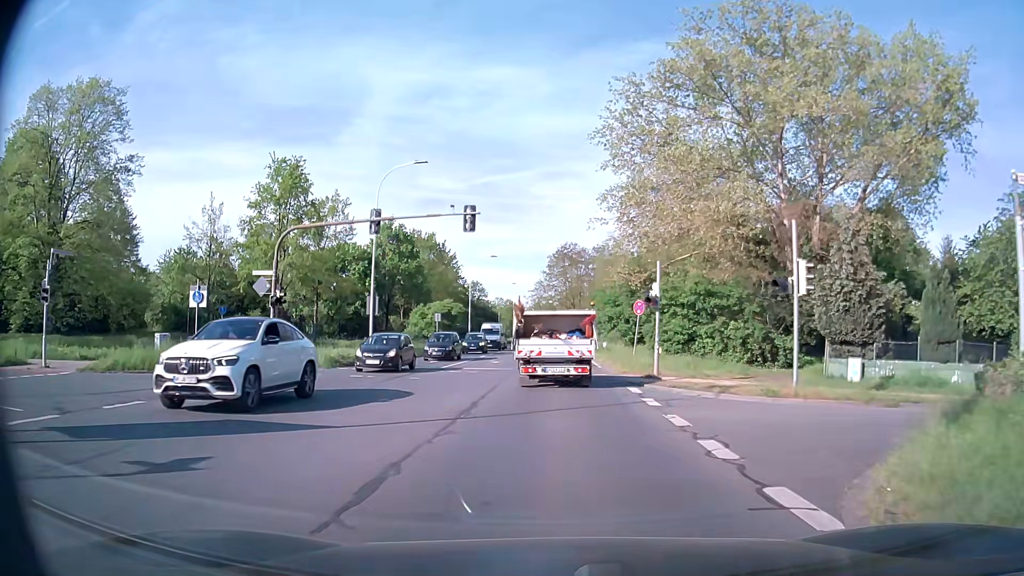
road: secondary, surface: asphalt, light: Day
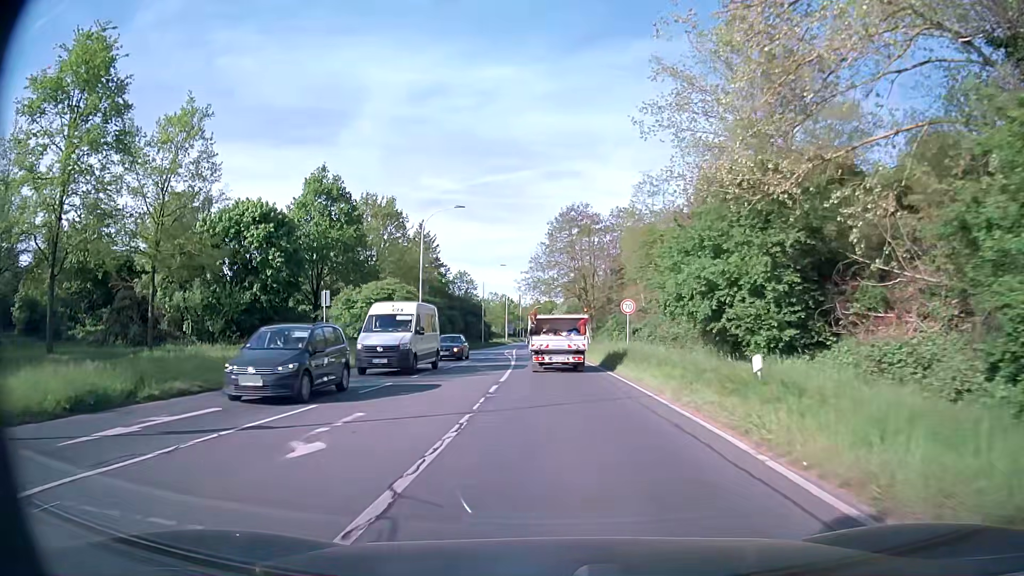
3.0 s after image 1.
(-0.1, +28.9) m; 0°
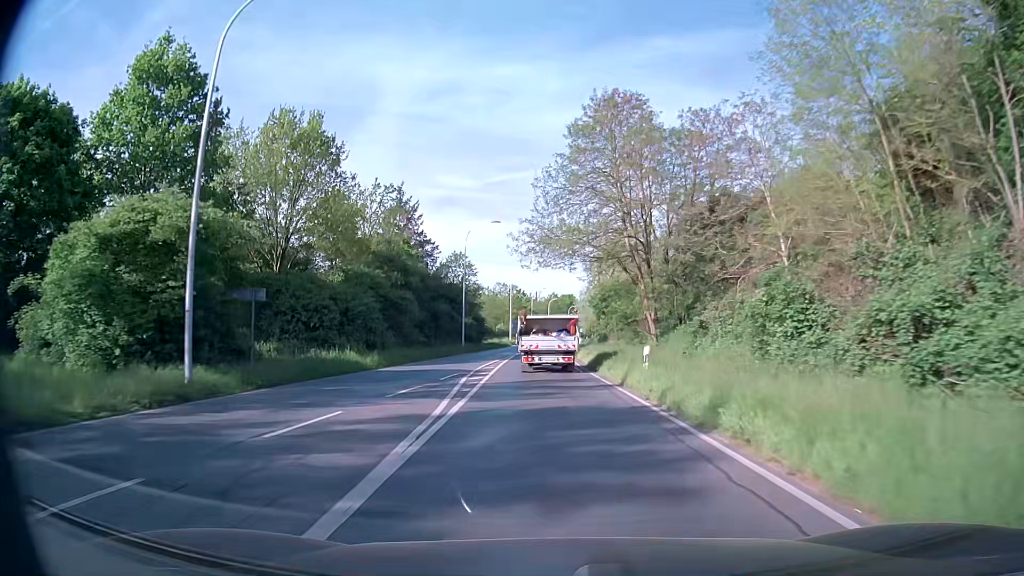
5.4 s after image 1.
(-0.4, +31.5) m; -2°
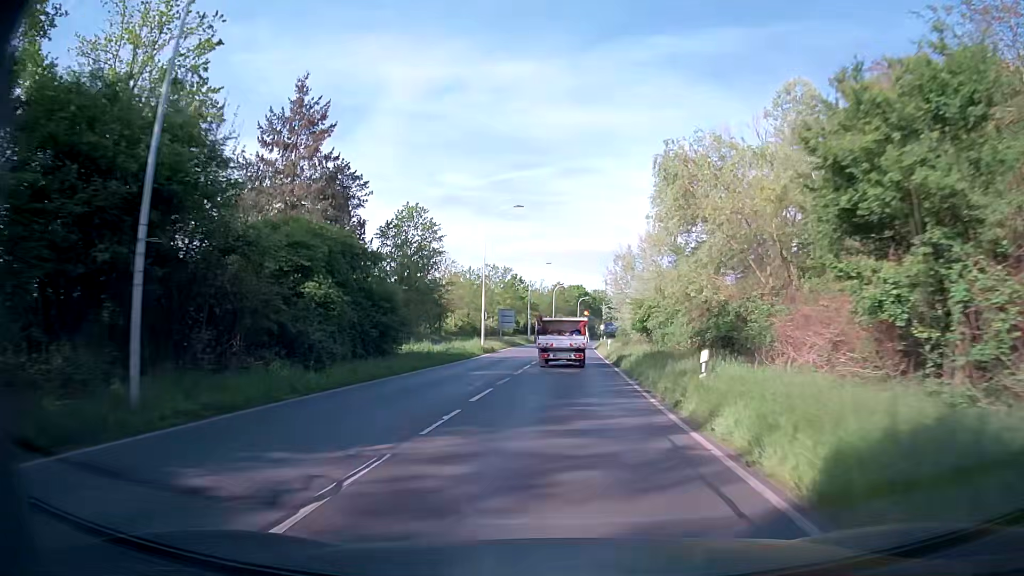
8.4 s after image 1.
(-0.6, +43.4) m; 0°
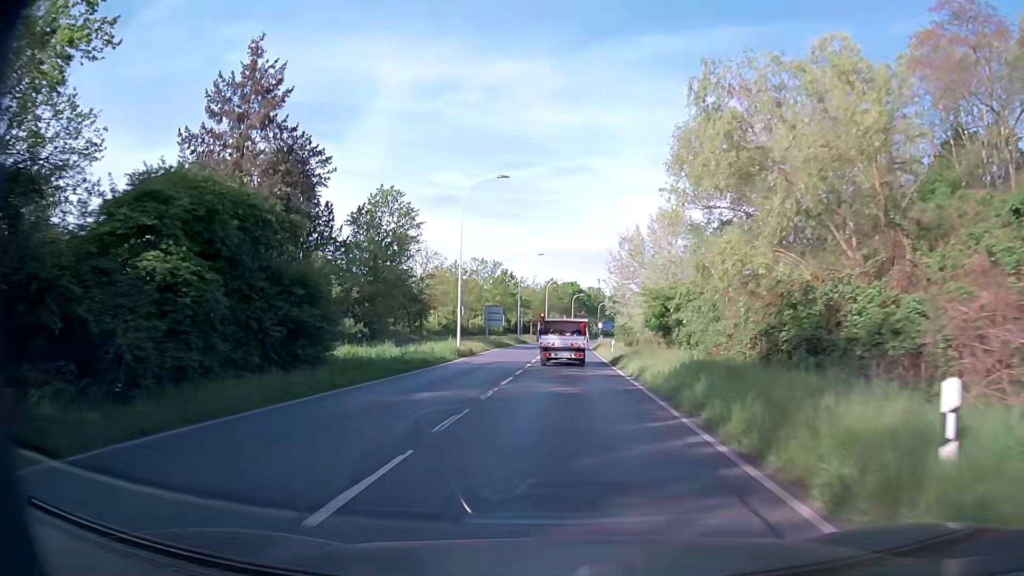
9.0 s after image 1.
(0.0, +8.8) m; 0°
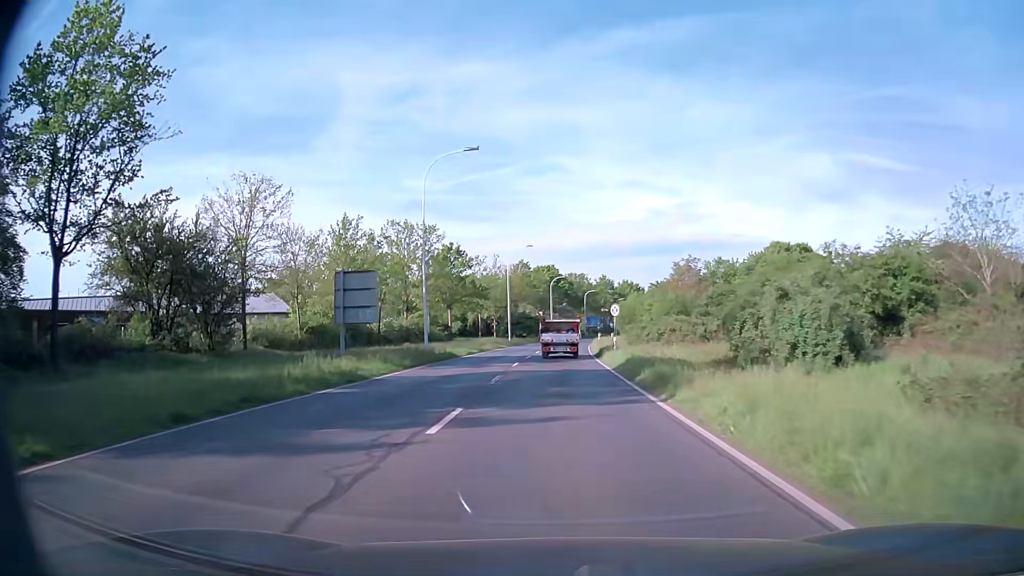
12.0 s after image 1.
(+1.0, +44.8) m; +3°
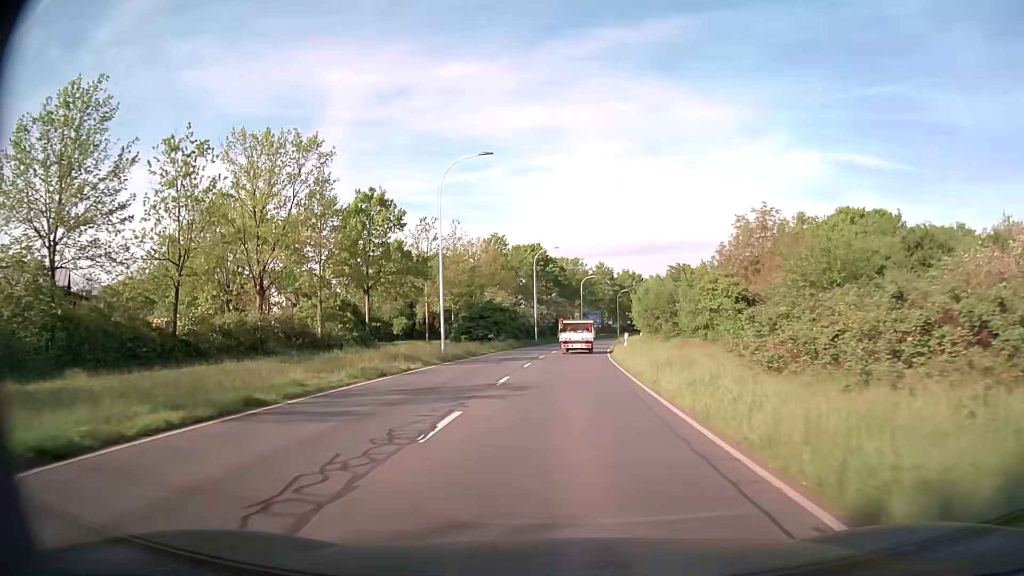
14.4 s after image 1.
(-0.2, +36.7) m; 0°
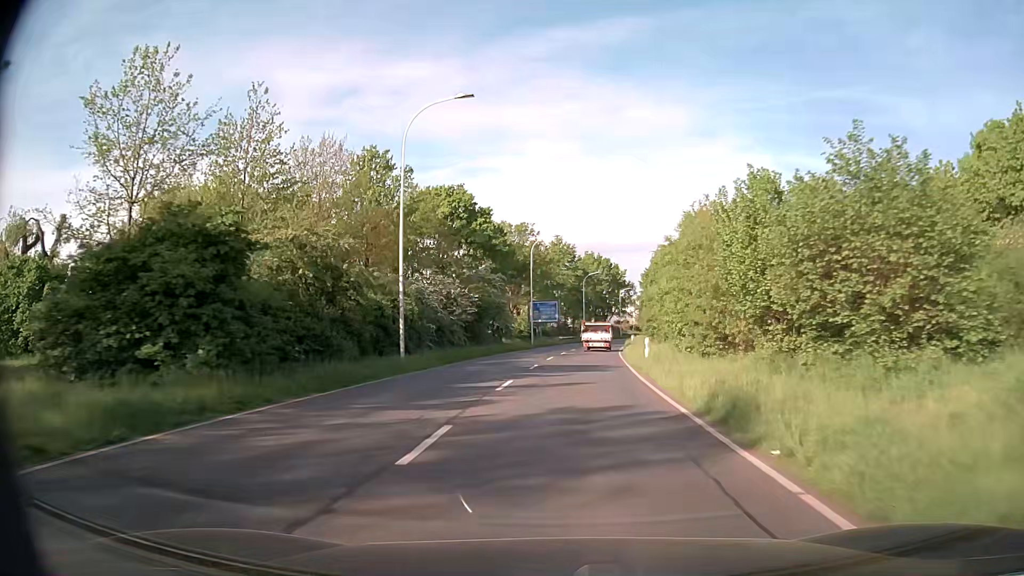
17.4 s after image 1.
(+1.5, +46.8) m; +4°
(0, +10) (0, +20) (+1, +30) (+2, +40) (+3, +50) (+4, +60) (+5, +70) (+7, +80) (+9, +89) (+11, +99) m
